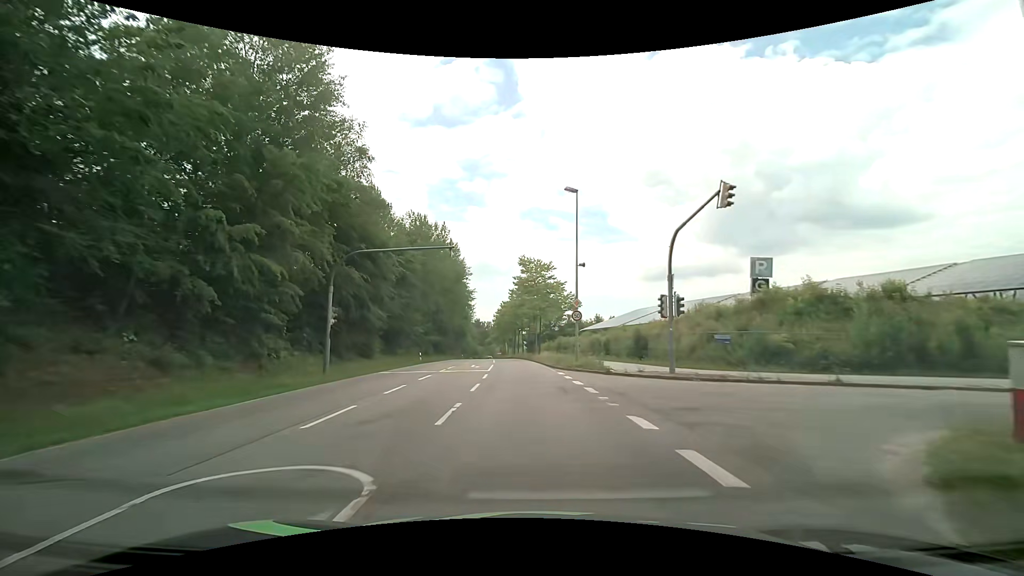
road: secondary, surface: asphalt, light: Day
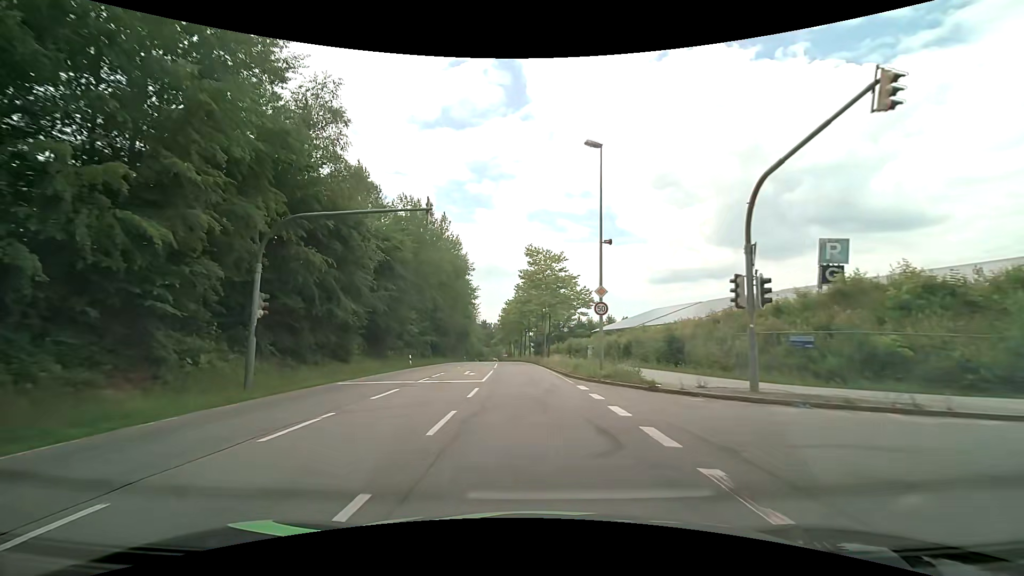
(0.0, +7.0) m; -1°
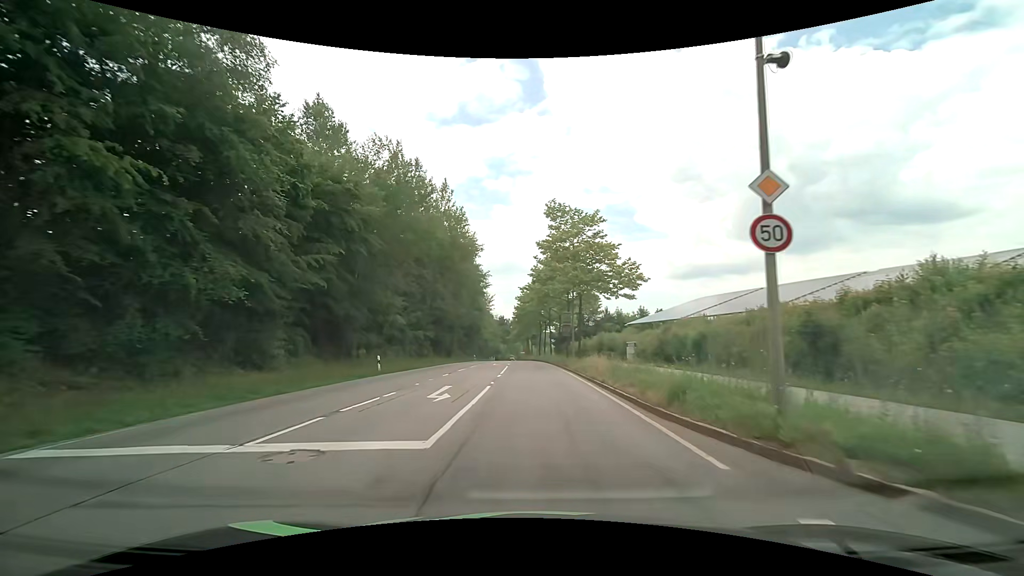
(-0.1, +13.6) m; -1°
